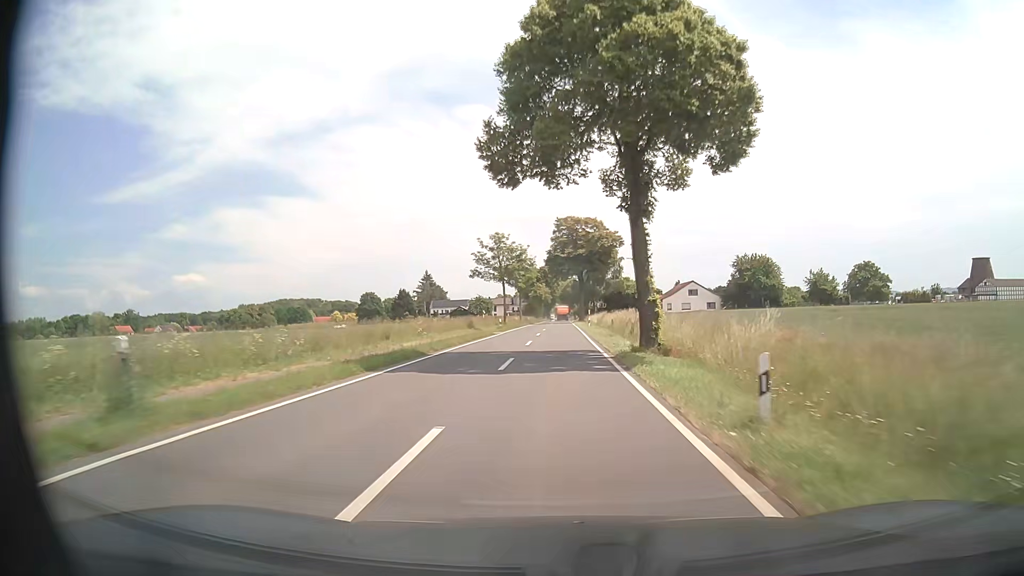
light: Day
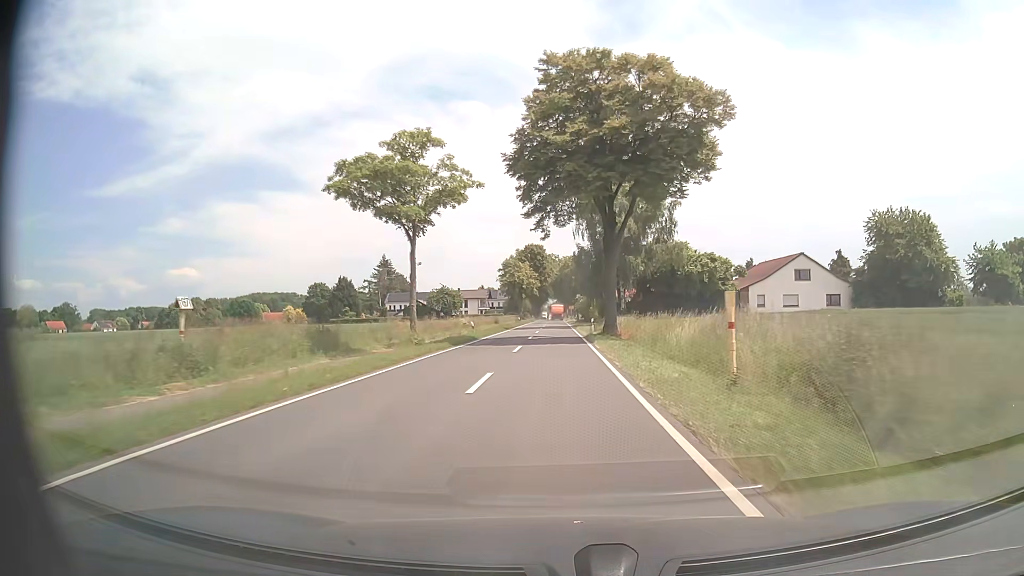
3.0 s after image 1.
(+0.7, +63.5) m; +1°
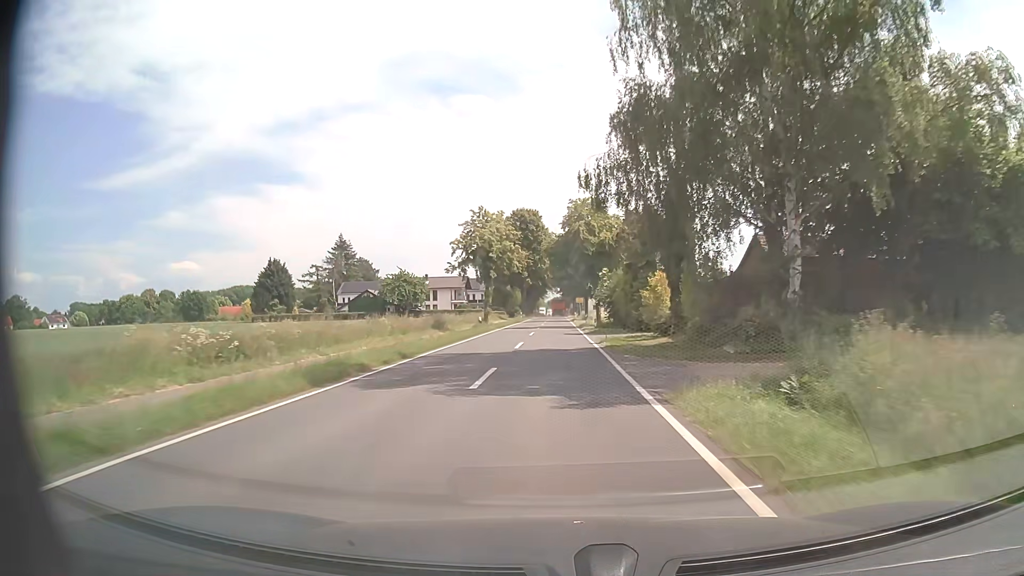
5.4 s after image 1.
(0.0, +47.0) m; 0°
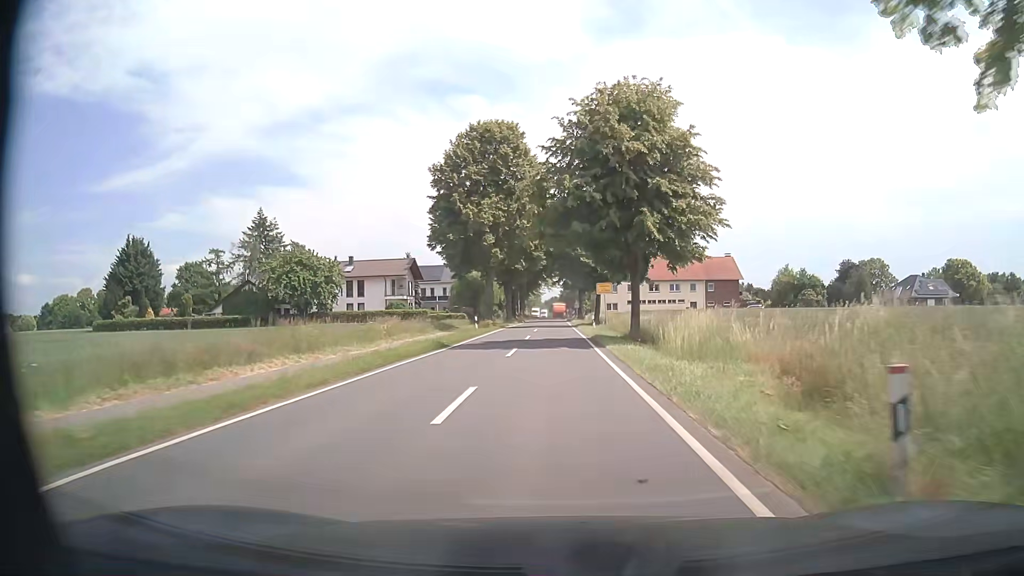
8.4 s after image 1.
(+0.1, +50.2) m; 0°
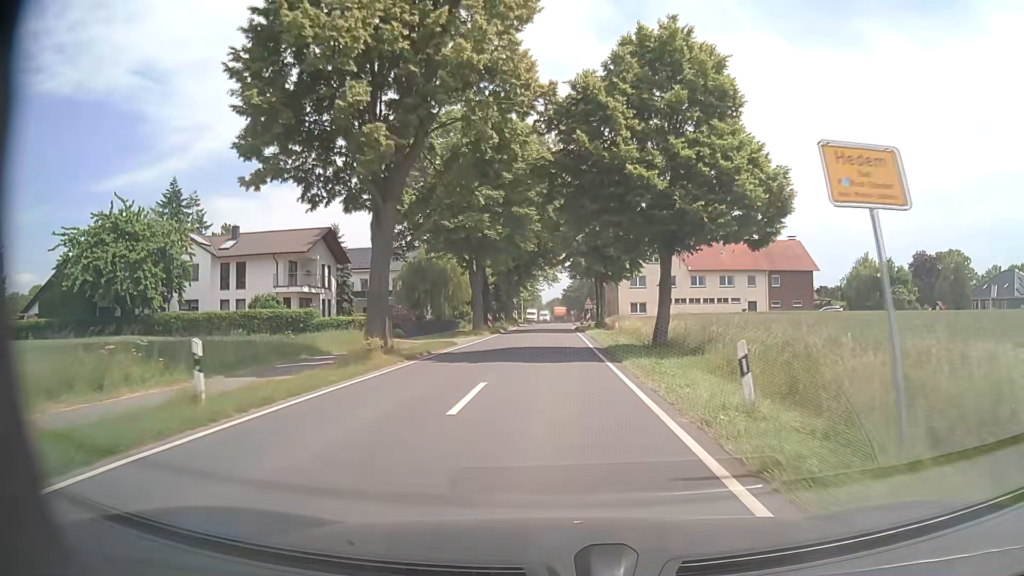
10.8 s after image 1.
(-0.2, +34.6) m; 0°
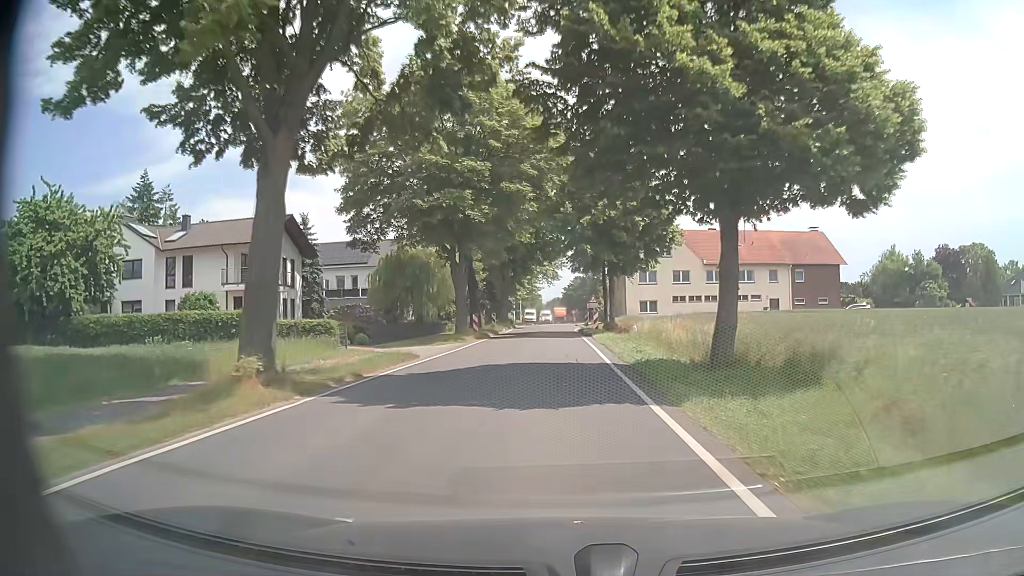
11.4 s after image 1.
(0.0, +8.5) m; 0°
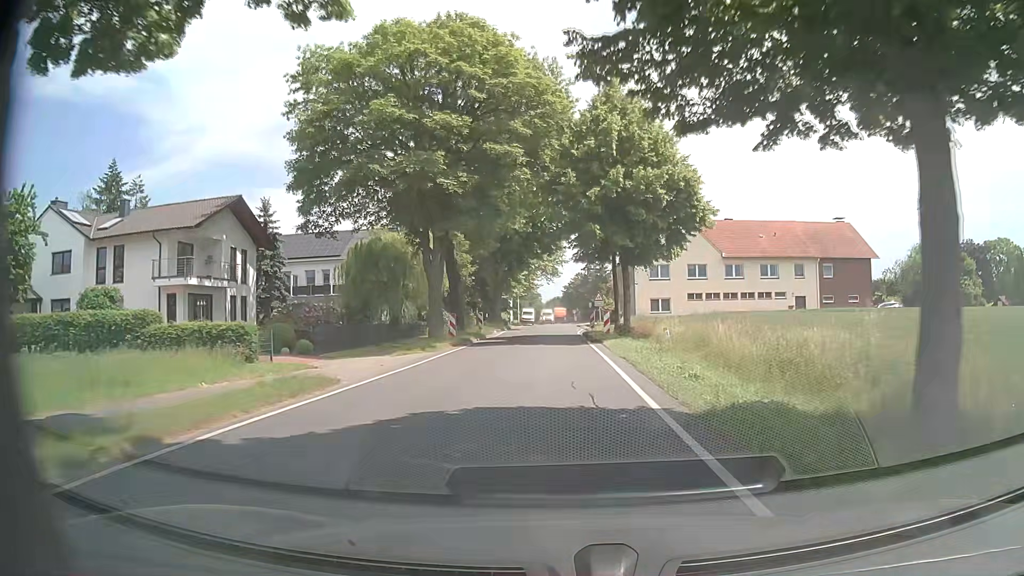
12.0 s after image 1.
(0.0, +8.3) m; 0°
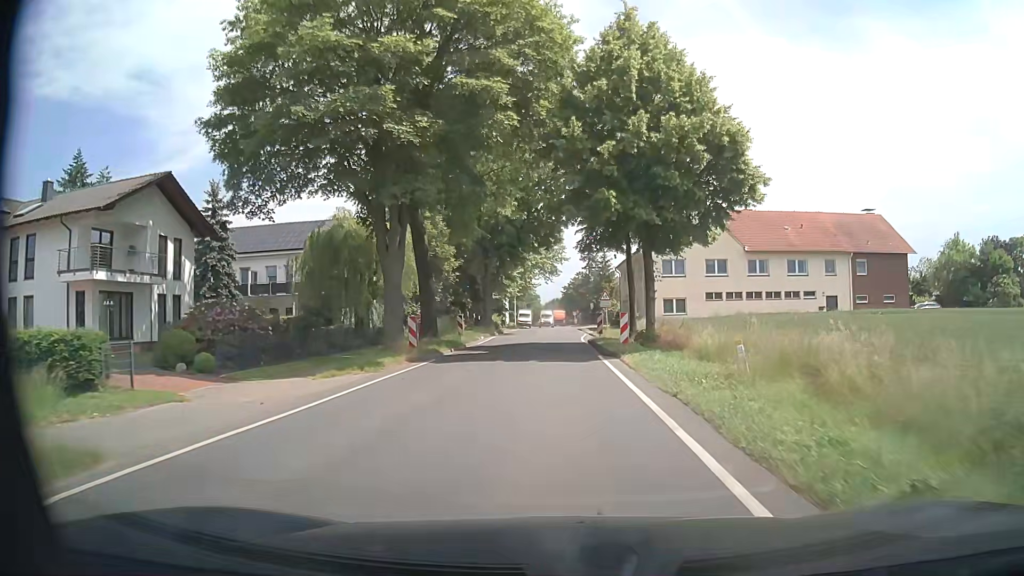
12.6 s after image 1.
(0.0, +8.2) m; 0°
(0, +10) (0, +20) (0, +30) (+1, +40) (+1, +50) (+1, +60) (+1, +70) (+1, +80) (+1, +90) (+1, +100) m
